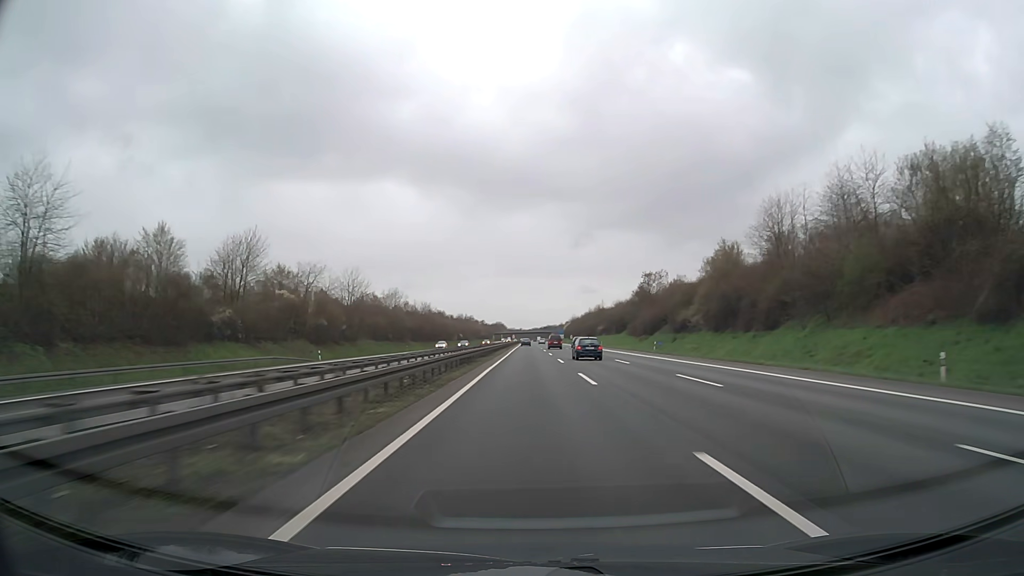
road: motorway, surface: asphalt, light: Day
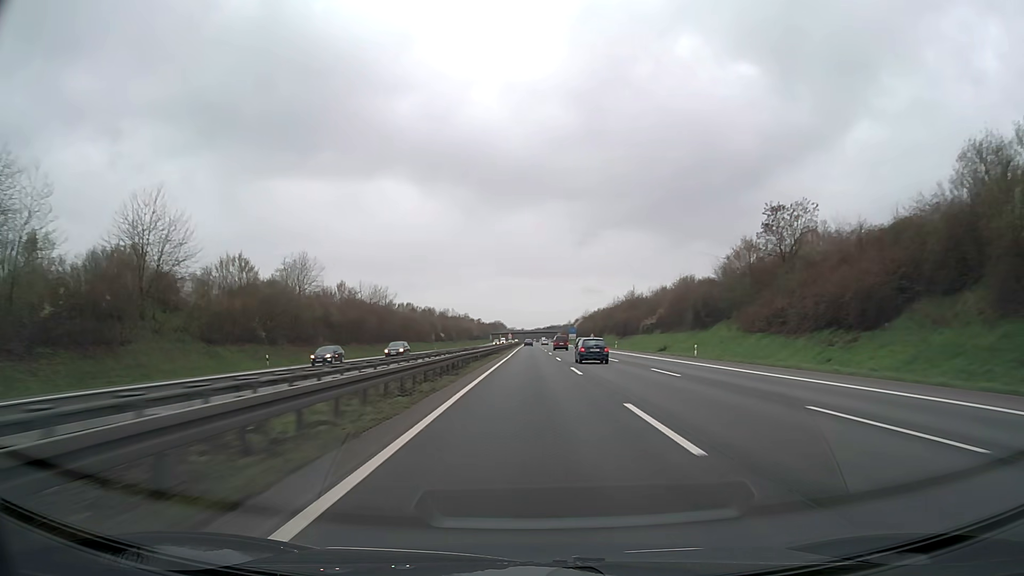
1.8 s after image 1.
(-0.1, +66.6) m; 0°
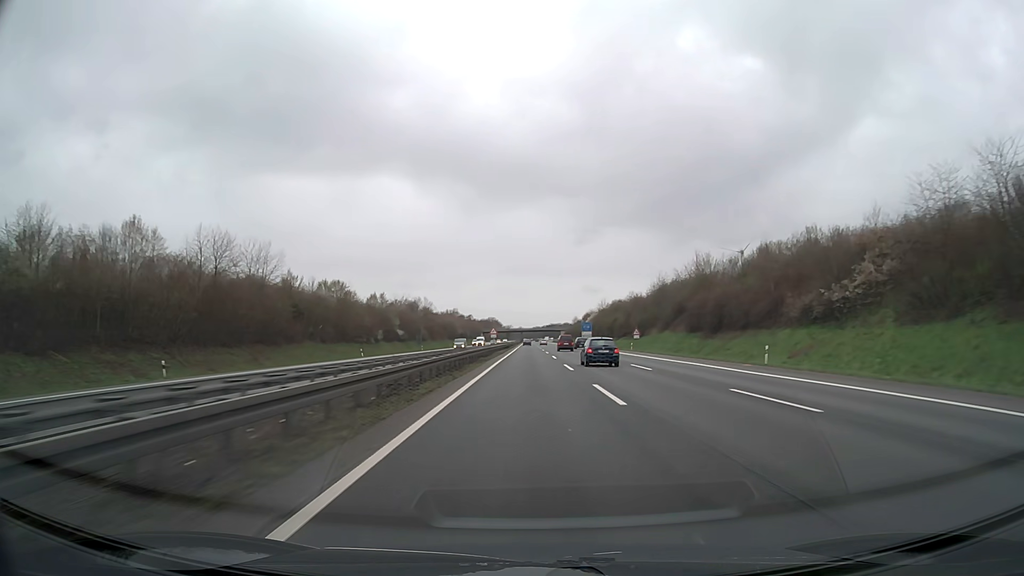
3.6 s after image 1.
(+0.1, +66.6) m; 0°
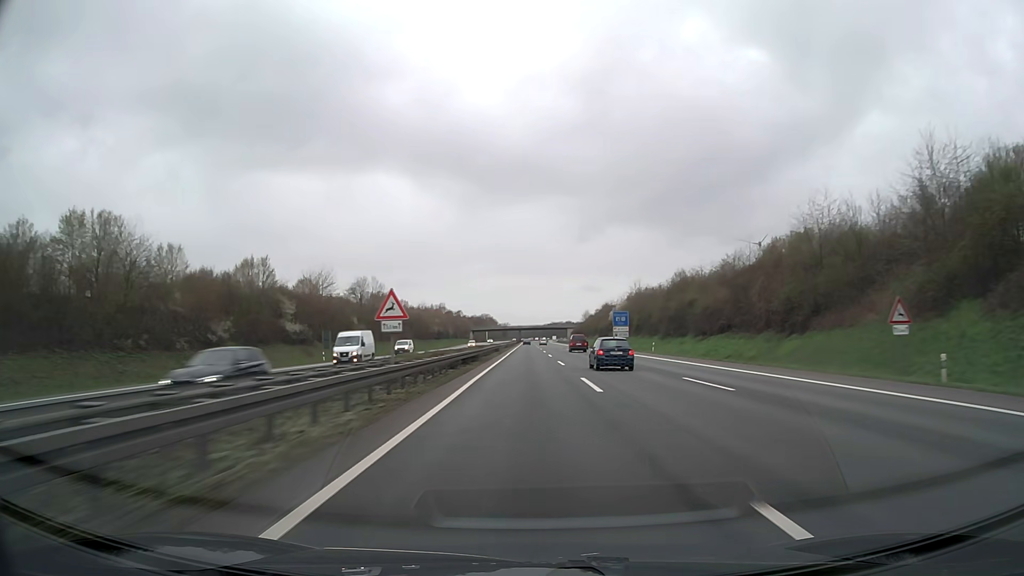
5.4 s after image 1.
(+0.1, +66.6) m; 0°
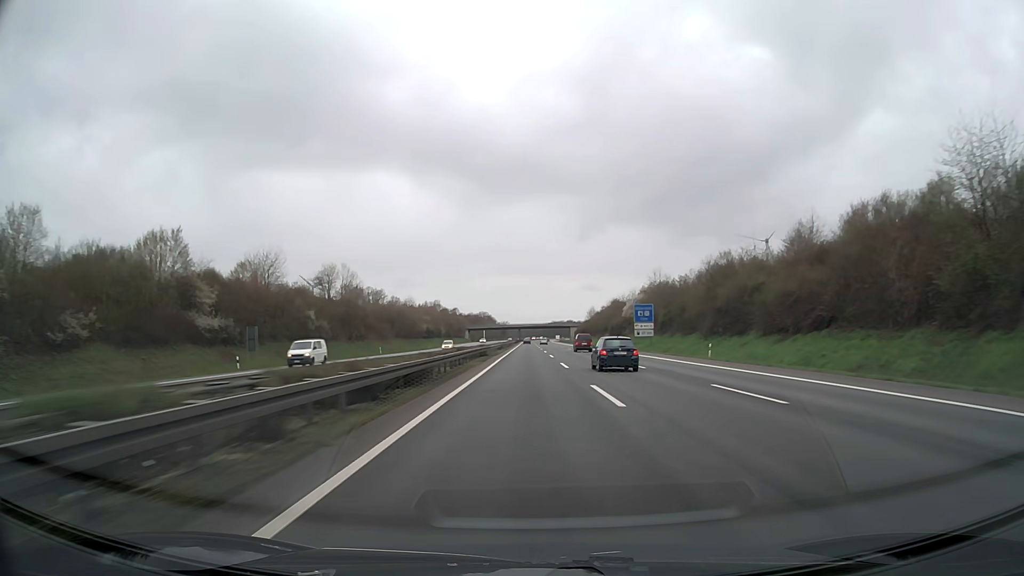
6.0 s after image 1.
(0.0, +22.2) m; 0°
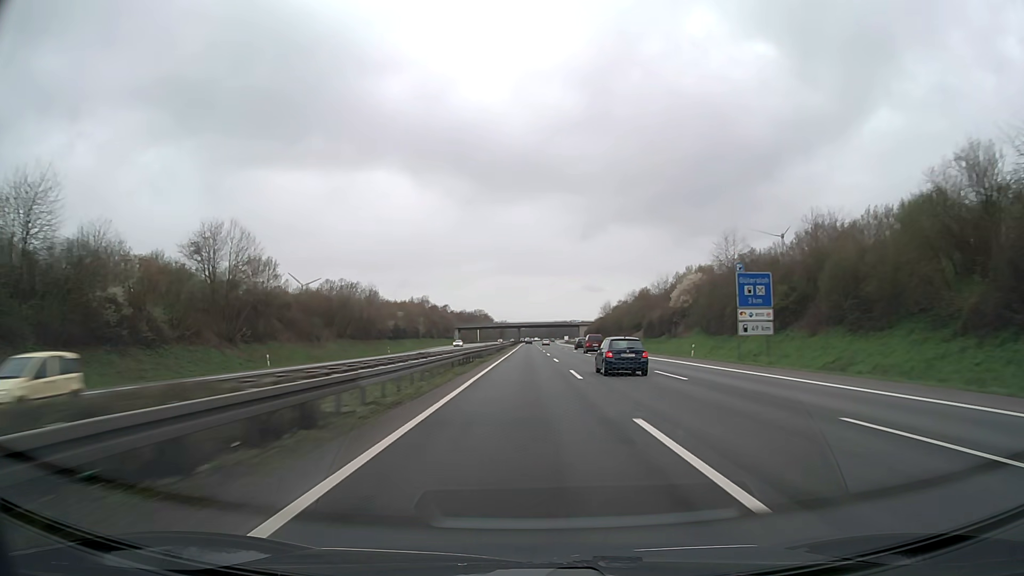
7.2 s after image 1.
(0.0, +44.4) m; 0°
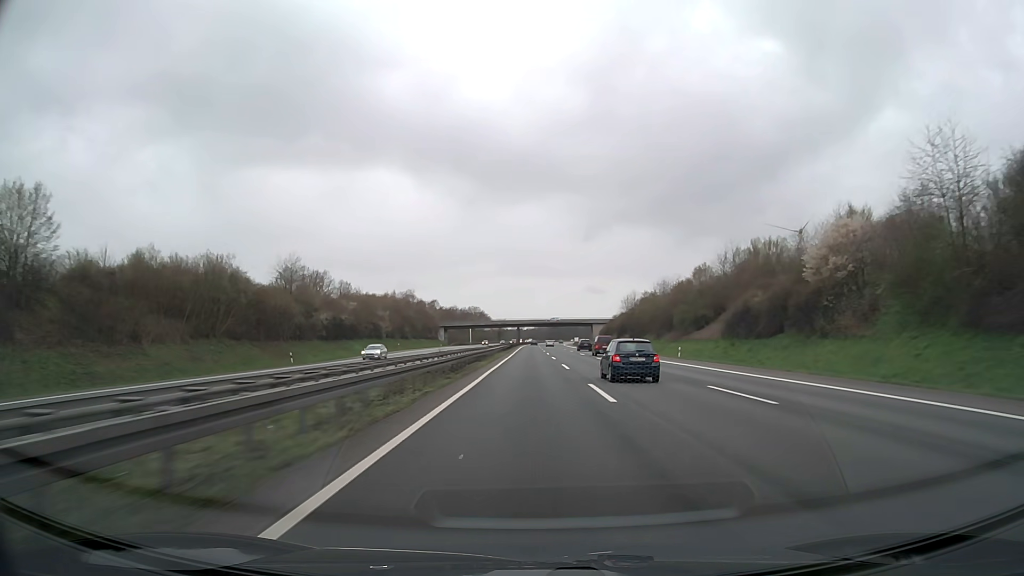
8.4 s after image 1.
(-0.1, +44.5) m; 0°
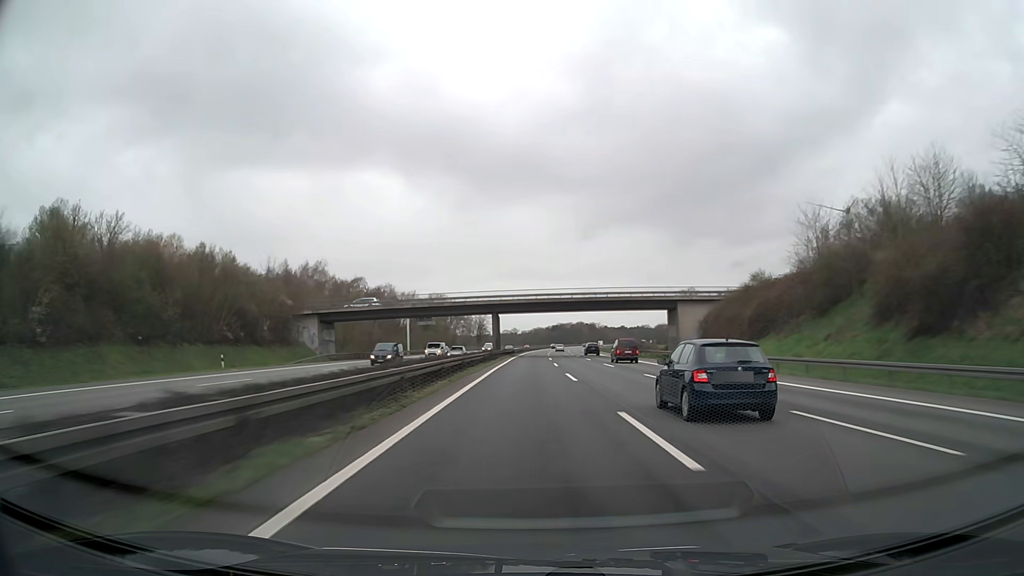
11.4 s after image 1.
(+0.4, +115.7) m; 0°
(0, +10) (0, +20) (0, +30) (0, +40) (0, +50) (0, +60) (0, +70) (+1, +80) (+1, +90) (+1, +100) m
